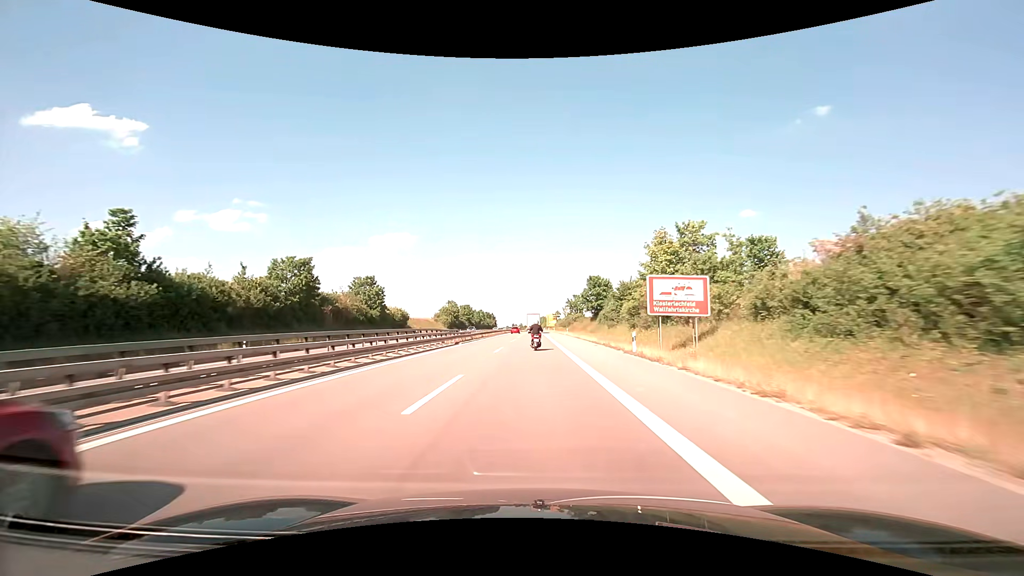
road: trunk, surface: asphalt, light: Day
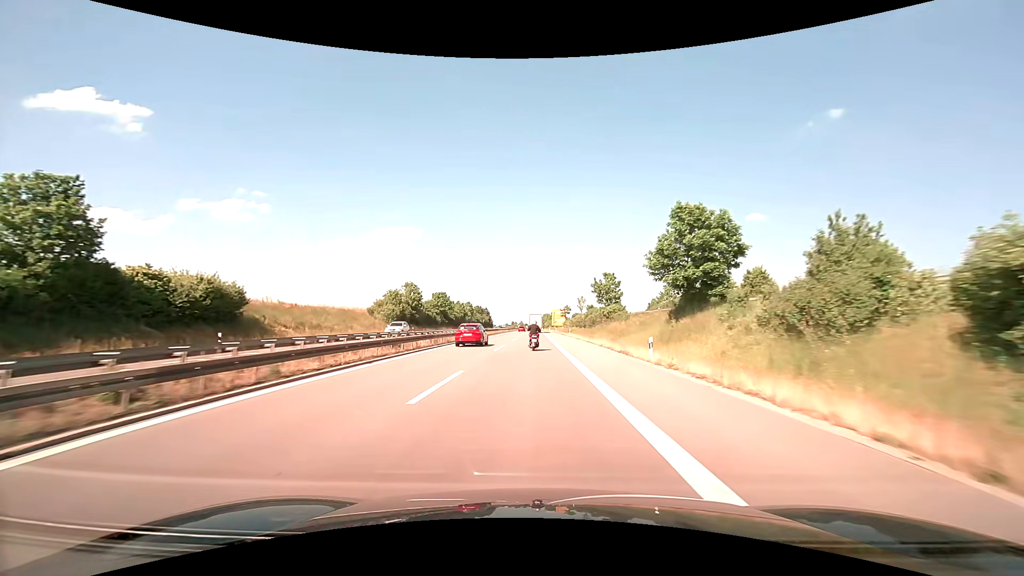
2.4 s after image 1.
(+0.1, +53.2) m; 0°
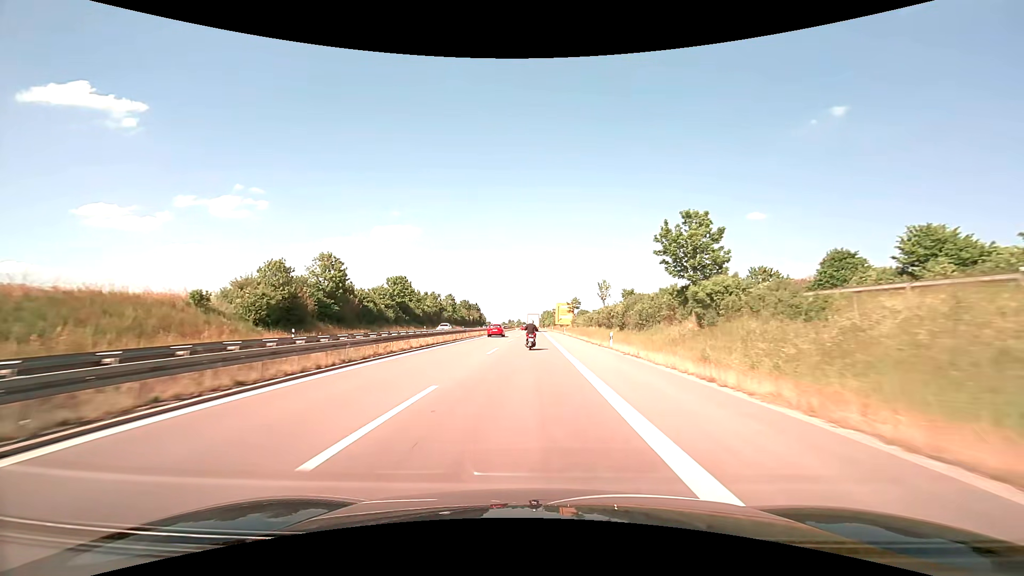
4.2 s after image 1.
(0.0, +39.9) m; 0°
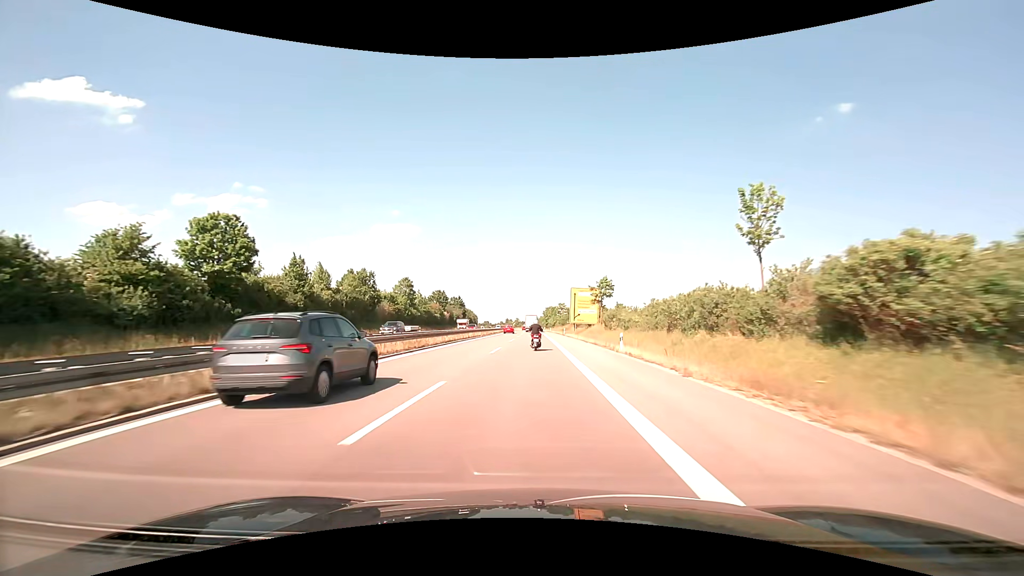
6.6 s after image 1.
(0.0, +53.3) m; 0°
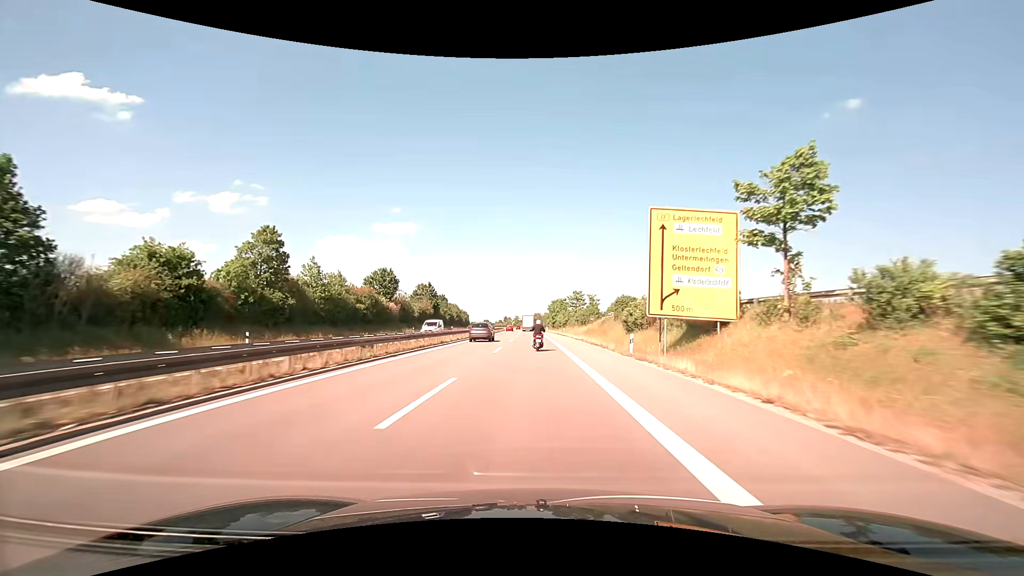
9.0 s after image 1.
(-0.1, +53.4) m; 0°
(0, +10) (0, +20) (0, +30) (0, +40) (0, +50) (0, +60) (-1, +70) (-1, +80) (-1, +90) (-1, +100) m
